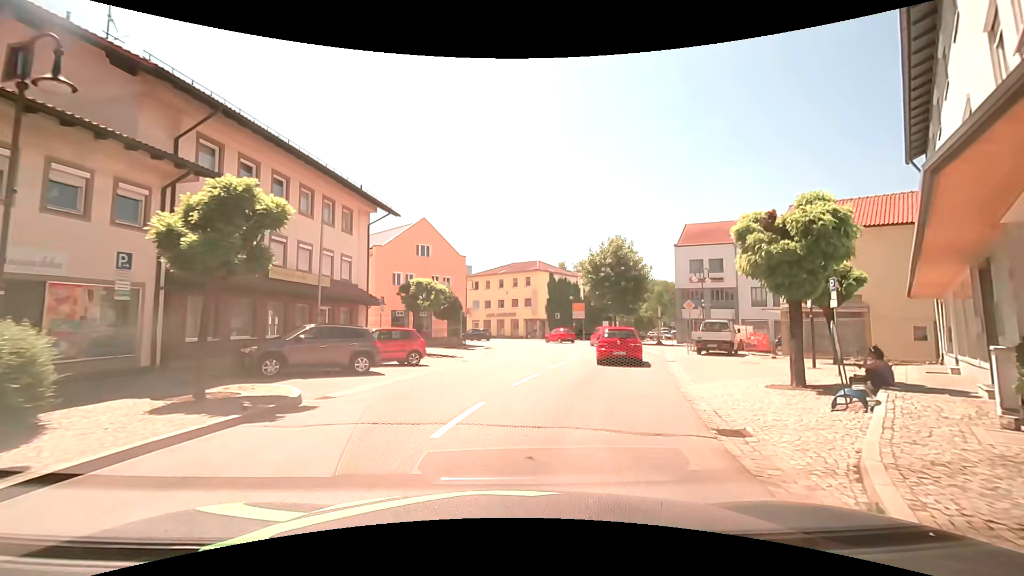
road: secondary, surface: asphalt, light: Day
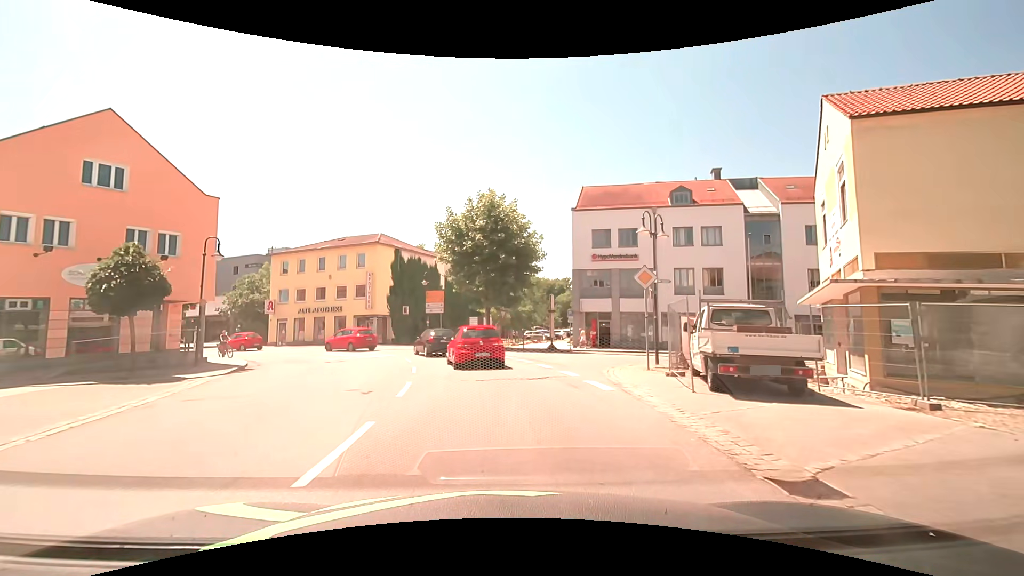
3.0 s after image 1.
(+3.0, +18.9) m; +14°
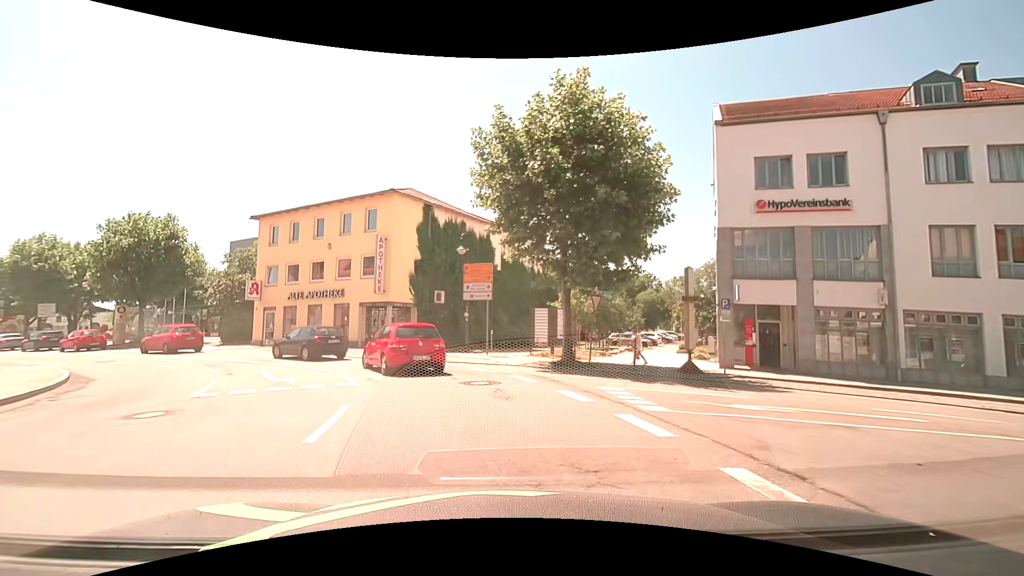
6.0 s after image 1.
(-0.6, +16.2) m; -8°
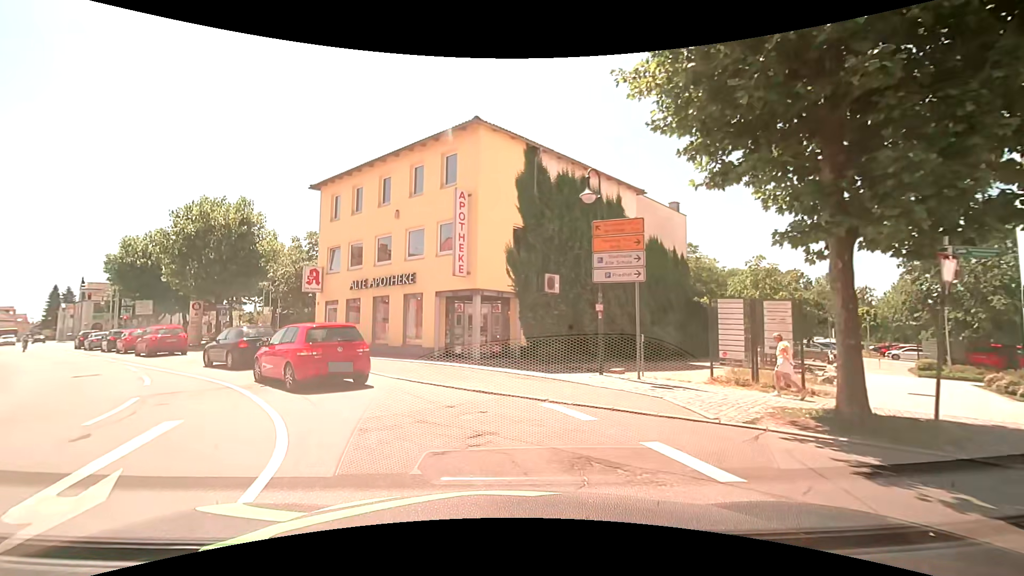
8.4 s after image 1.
(-0.9, +10.2) m; -12°
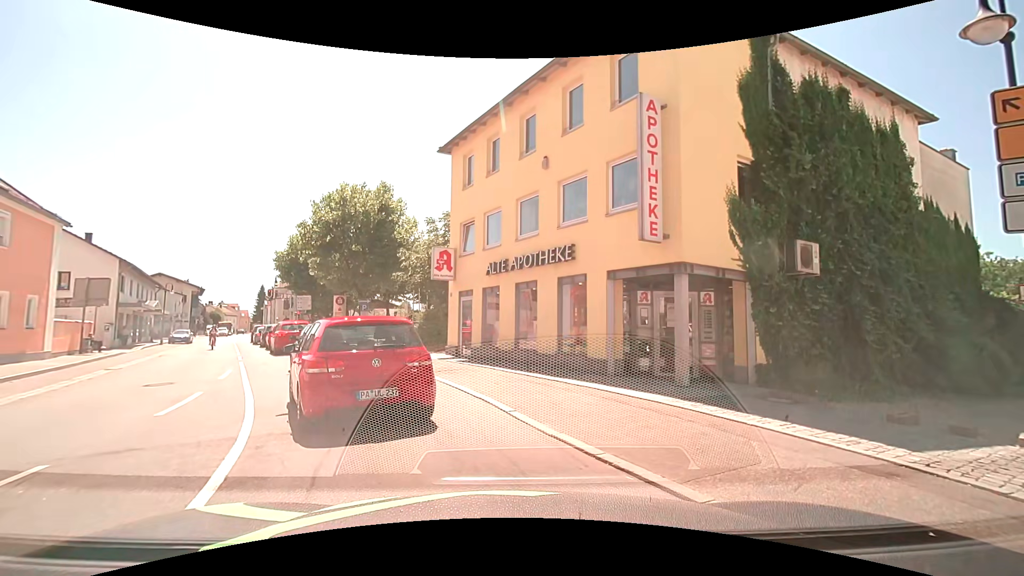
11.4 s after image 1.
(-0.9, +6.9) m; -17°
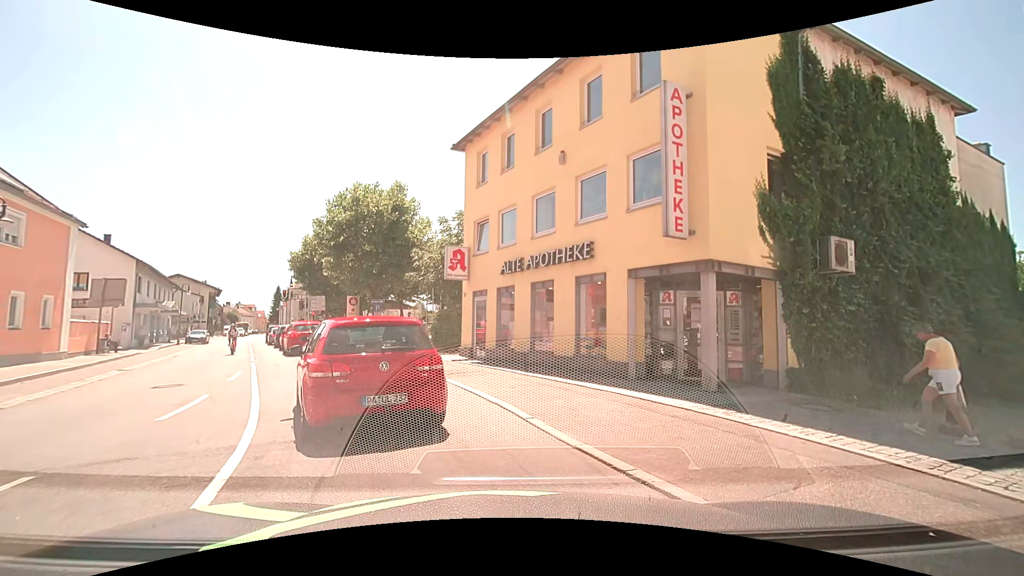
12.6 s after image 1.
(0.0, +0.5) m; 0°
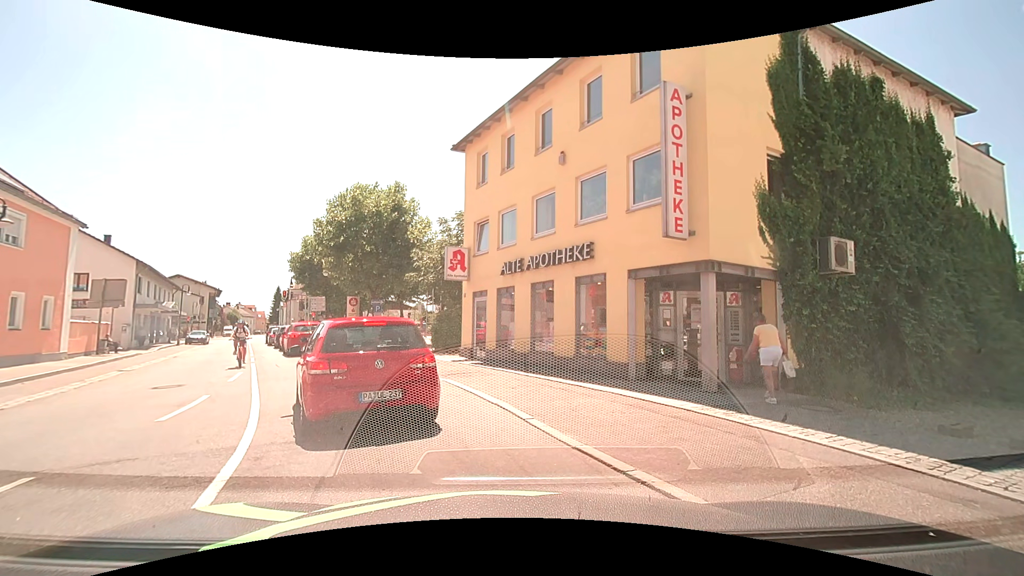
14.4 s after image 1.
(0.0, +0.1) m; 0°
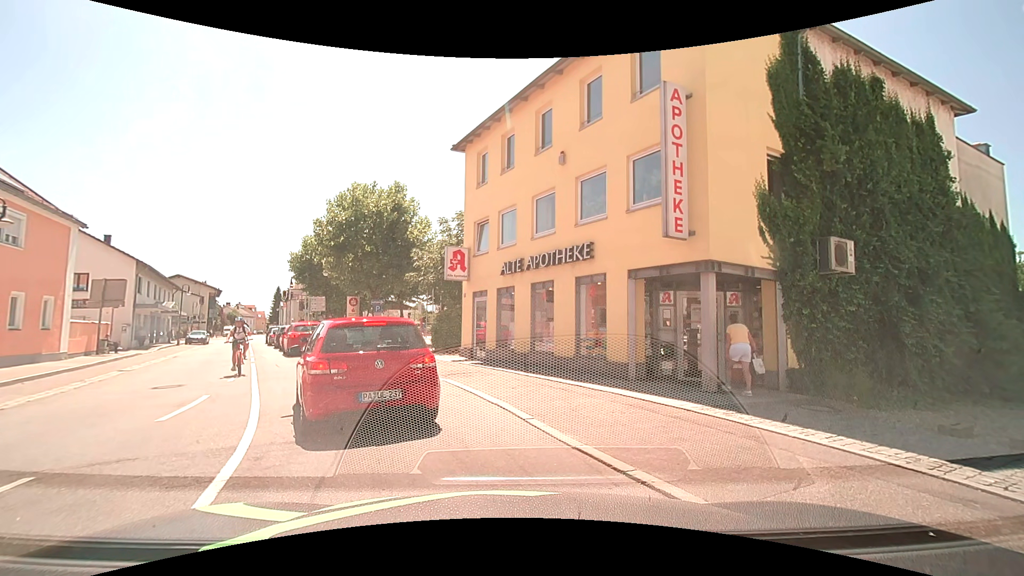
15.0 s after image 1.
(0.0, 0.0) m; 0°
(-2, +10) (-7, +19) (-11, +28) (-16, +36) (-21, +45) (-26, +54) (-30, +63) (-35, +72) (-39, +81) (-44, +89) m
